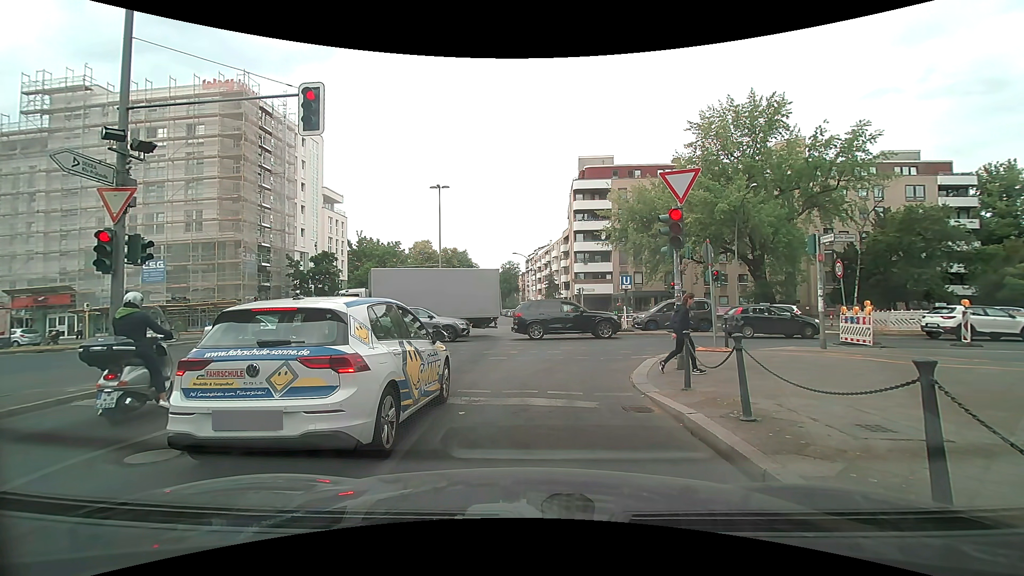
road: tertiary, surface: asphalt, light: Day
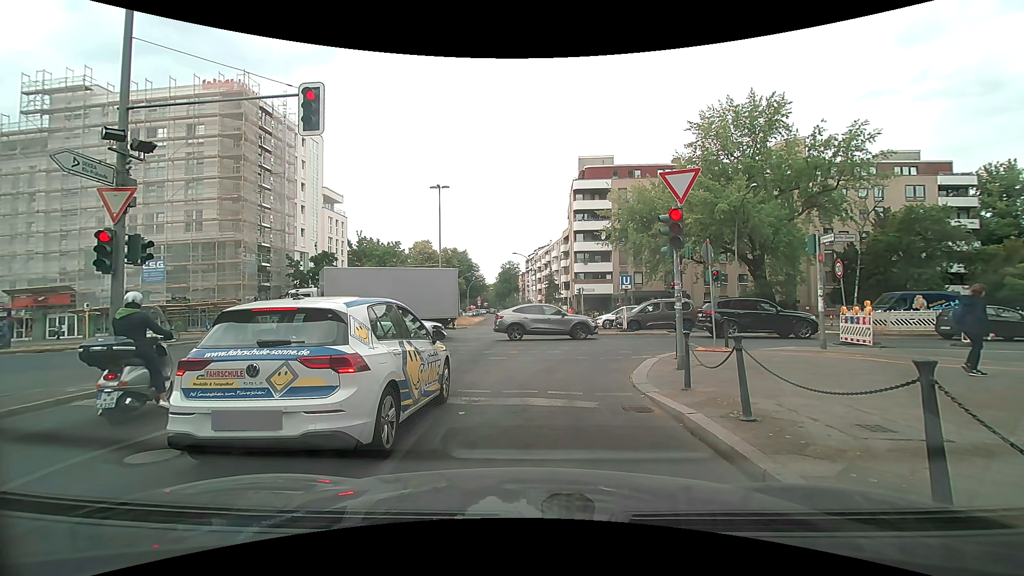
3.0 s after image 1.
(0.0, 0.0) m; 0°
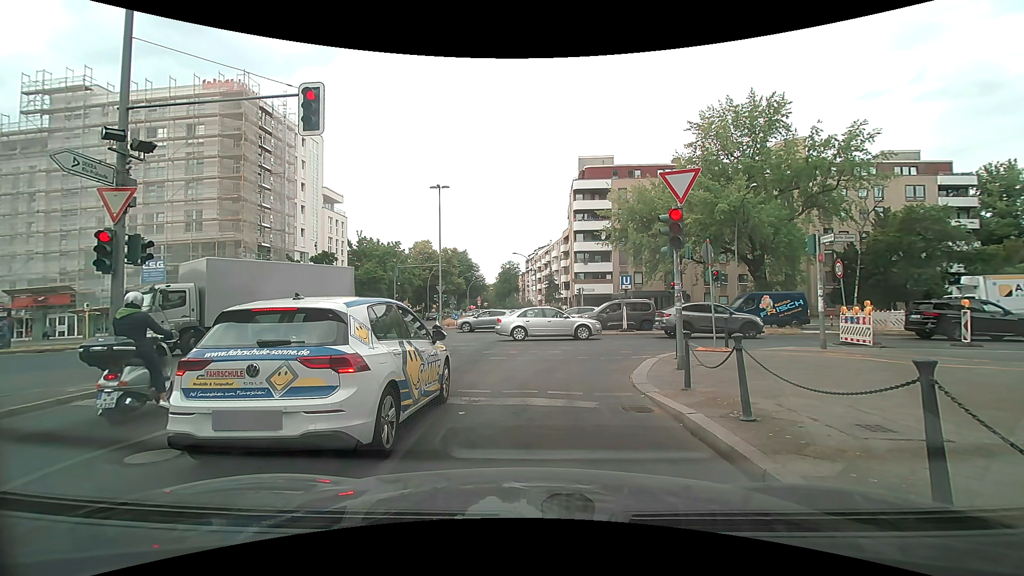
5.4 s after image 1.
(0.0, 0.0) m; 0°
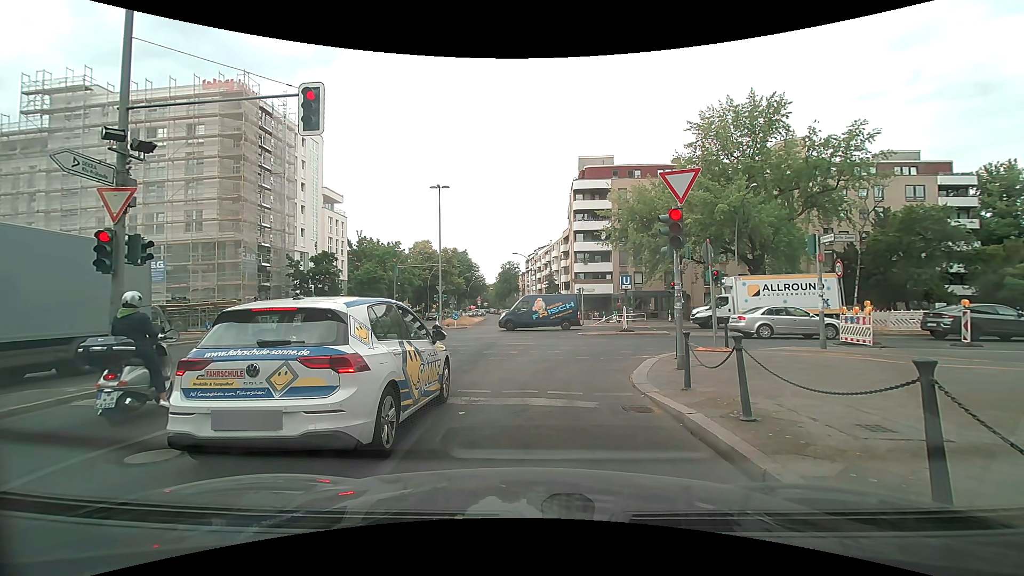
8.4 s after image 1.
(0.0, 0.0) m; 0°
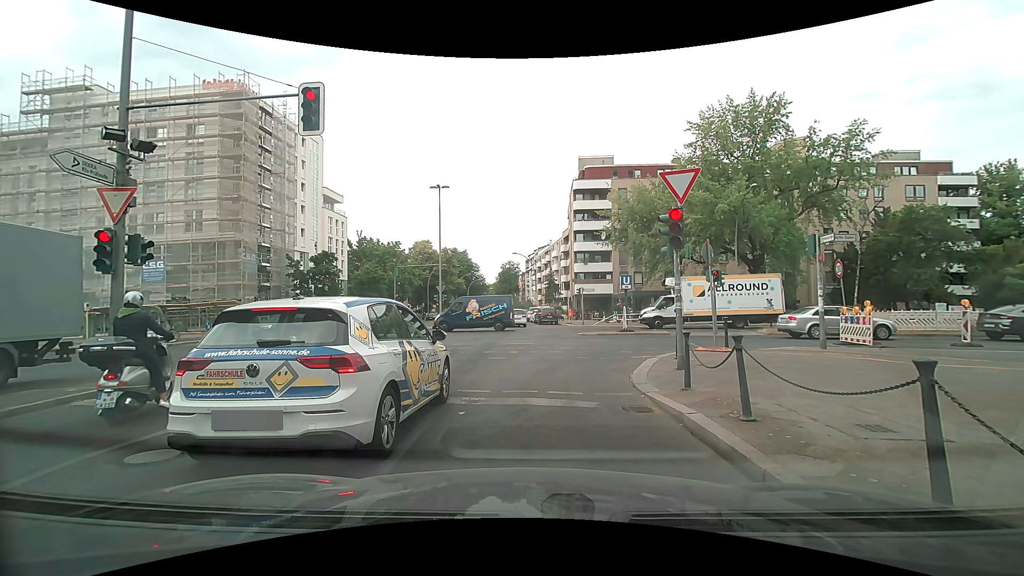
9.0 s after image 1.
(0.0, 0.0) m; 0°
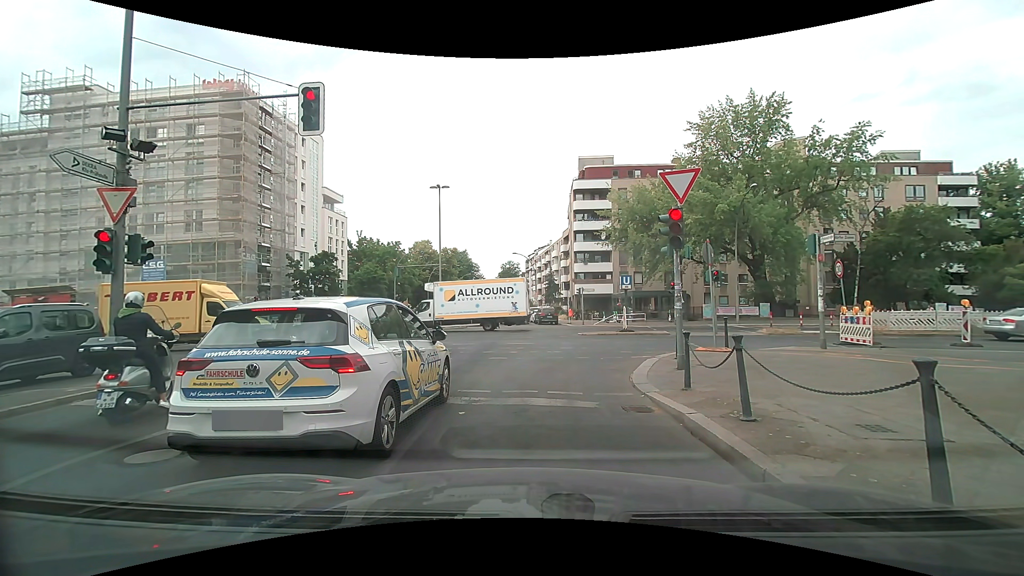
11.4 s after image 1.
(0.0, 0.0) m; 0°
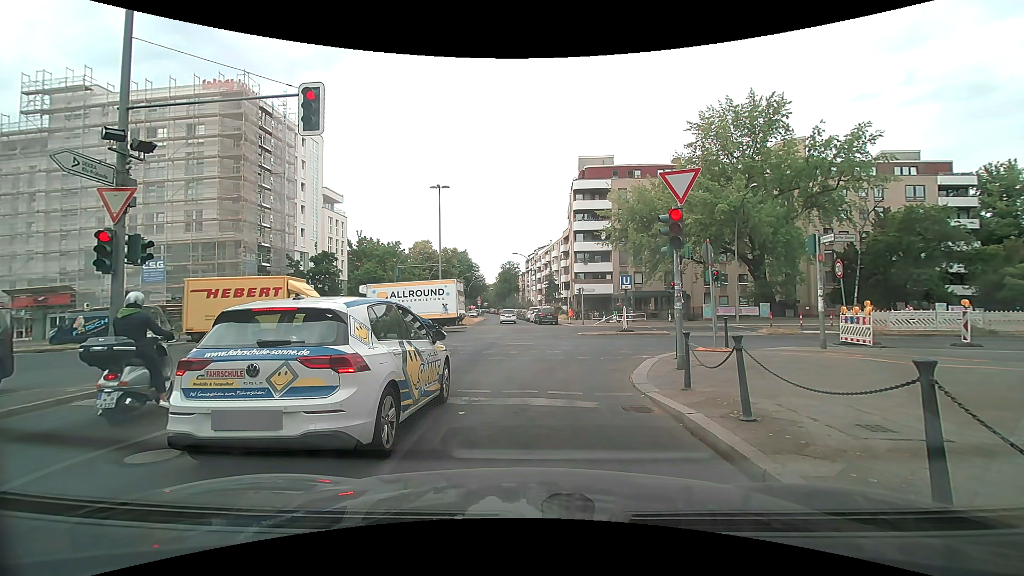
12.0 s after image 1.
(0.0, 0.0) m; 0°
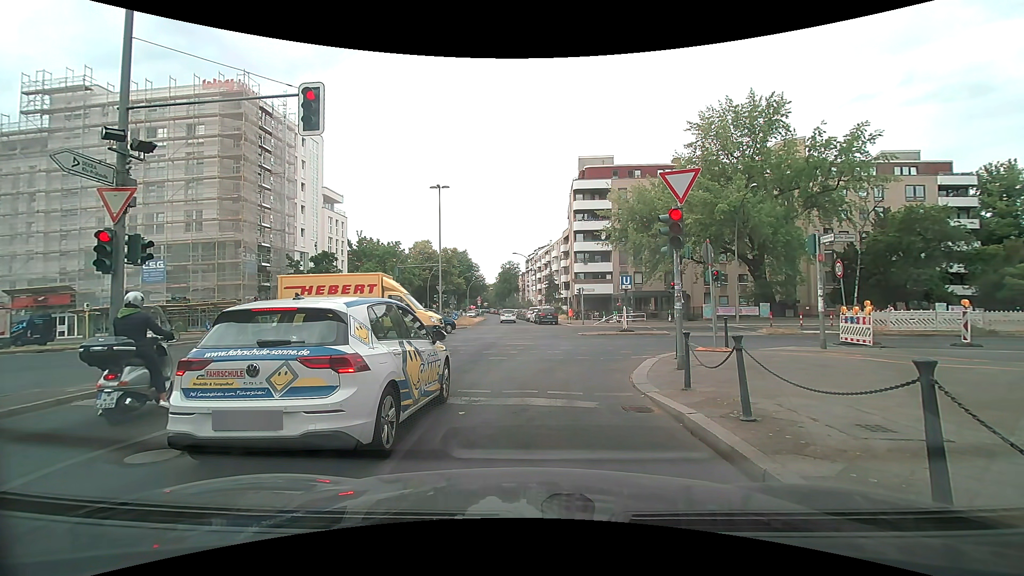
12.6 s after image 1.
(0.0, 0.0) m; 0°
